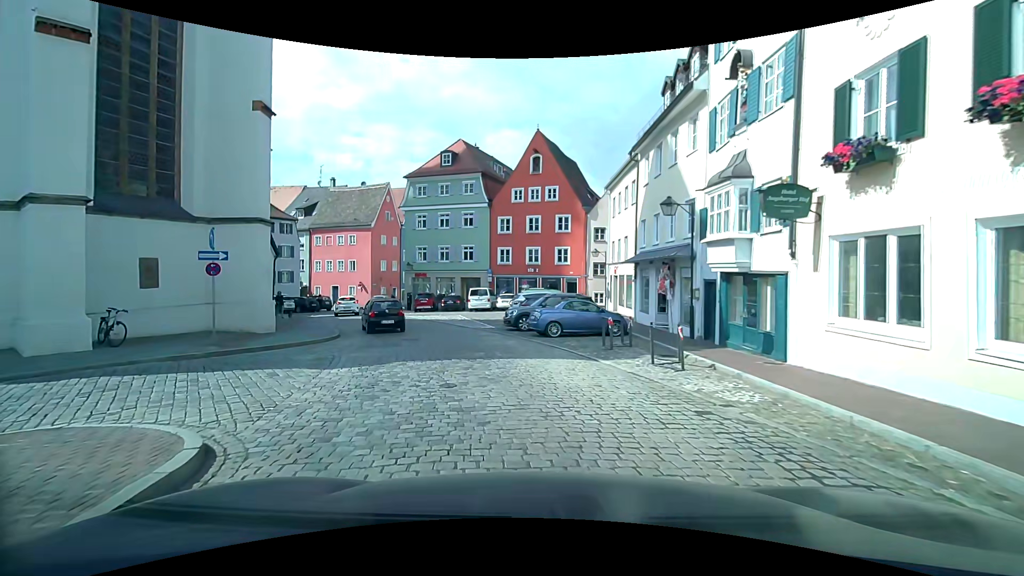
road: residential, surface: sett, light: Day
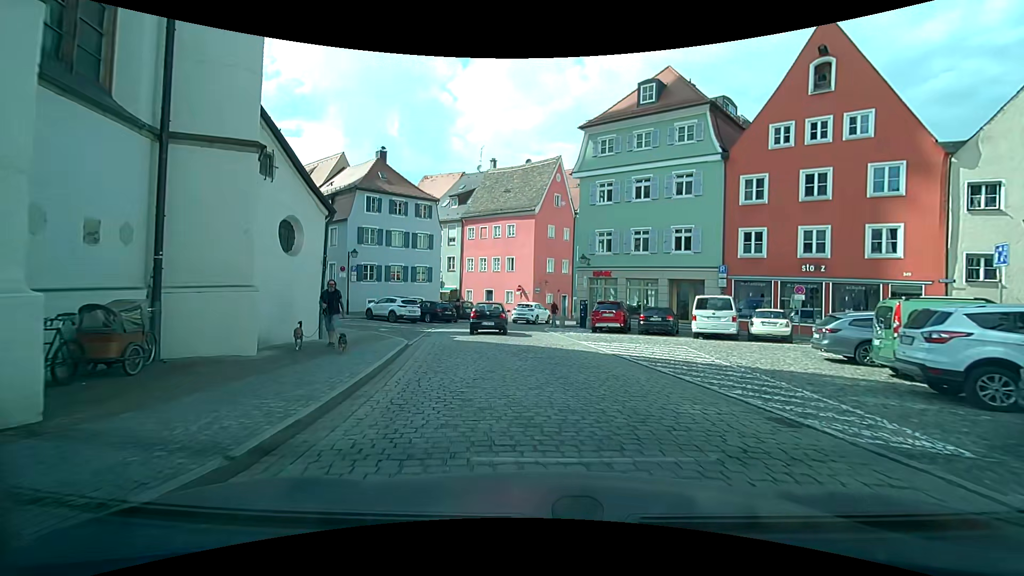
(-3.6, +17.4) m; -23°
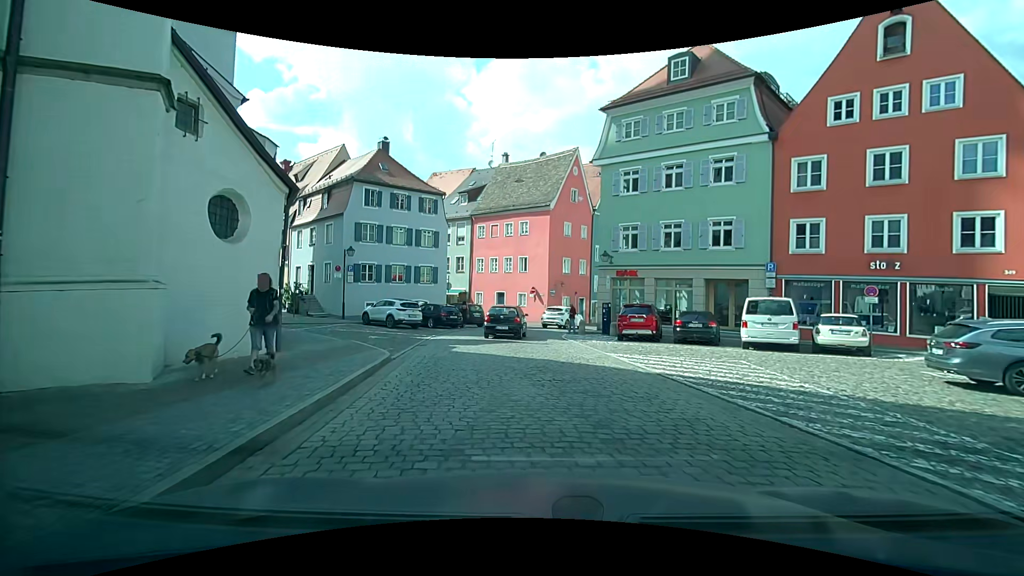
(+0.1, +3.6) m; 0°
